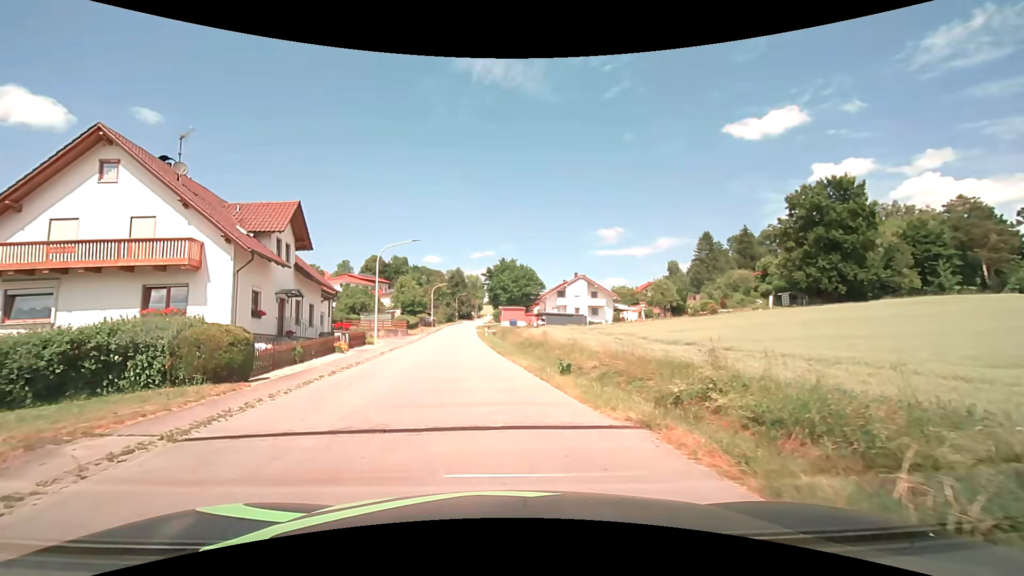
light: Day
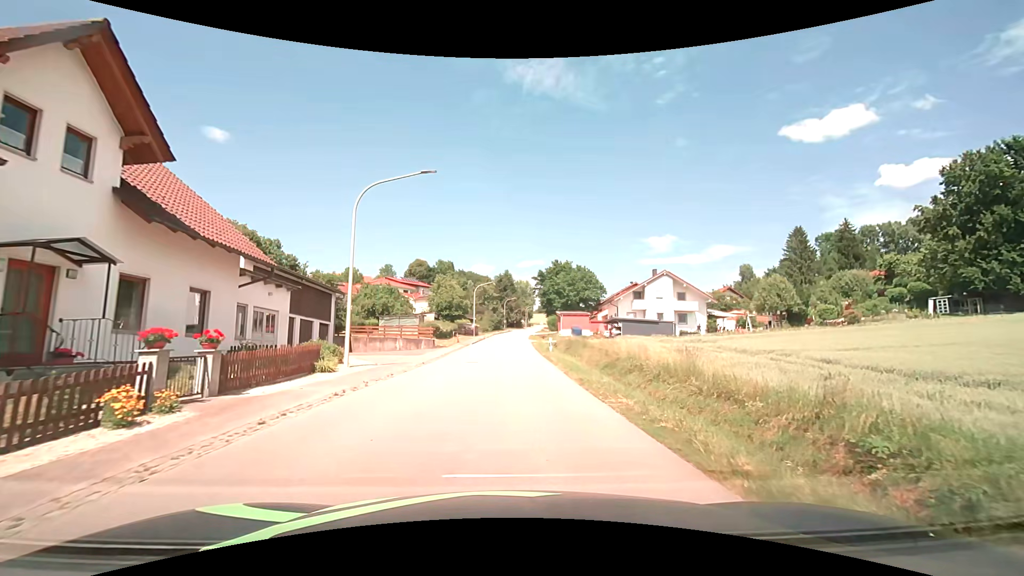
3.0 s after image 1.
(-1.9, +18.0) m; -7°
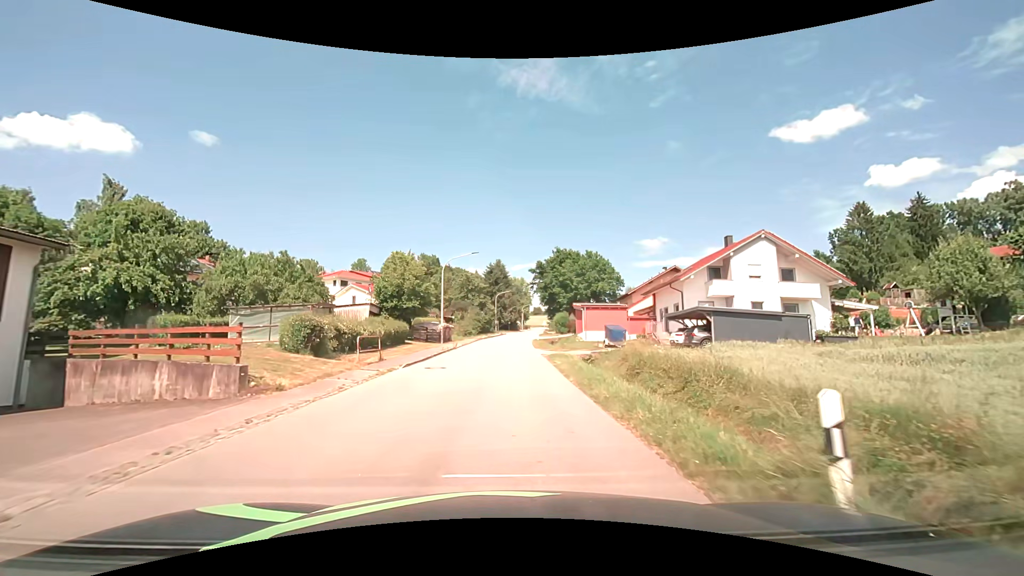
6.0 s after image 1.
(+0.3, +27.2) m; +1°
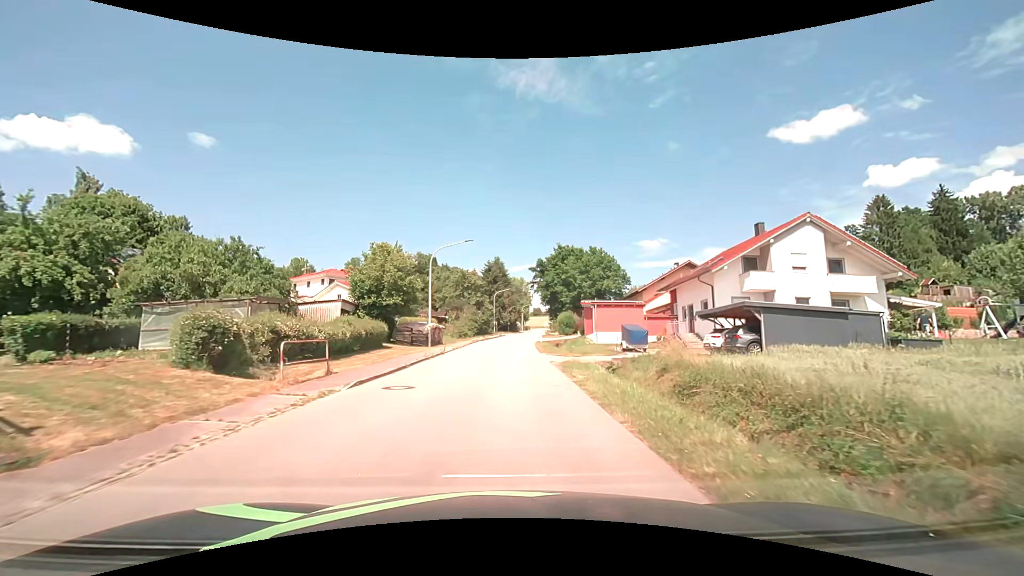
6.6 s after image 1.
(0.0, +6.0) m; 0°
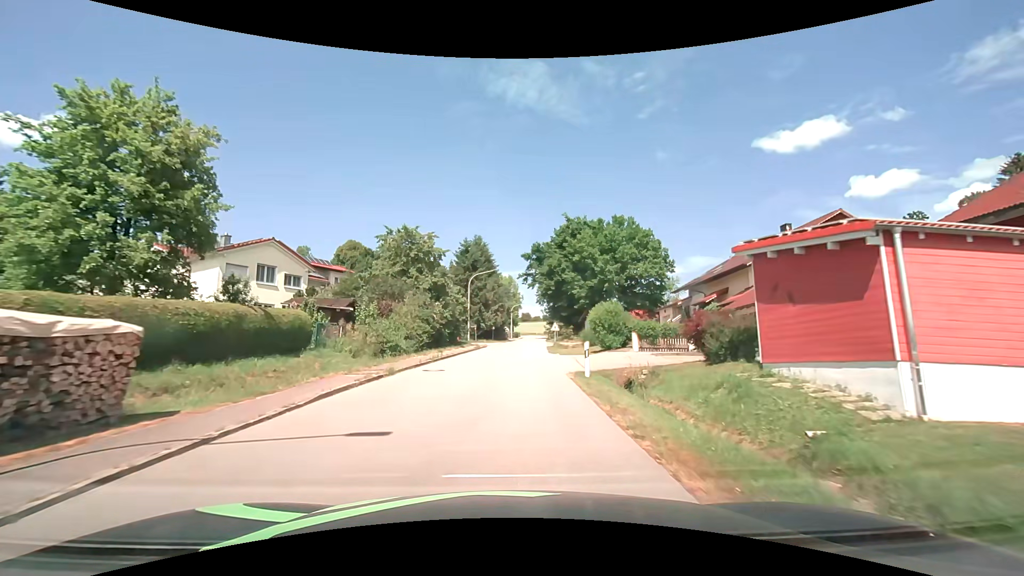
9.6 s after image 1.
(+0.3, +32.2) m; +1°
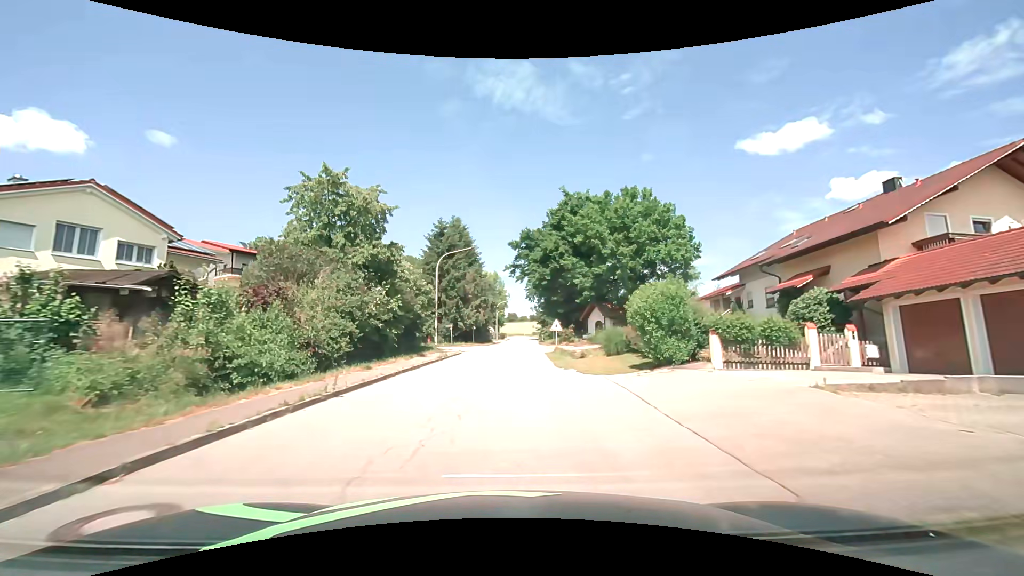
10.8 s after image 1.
(+0.2, +13.7) m; +2°
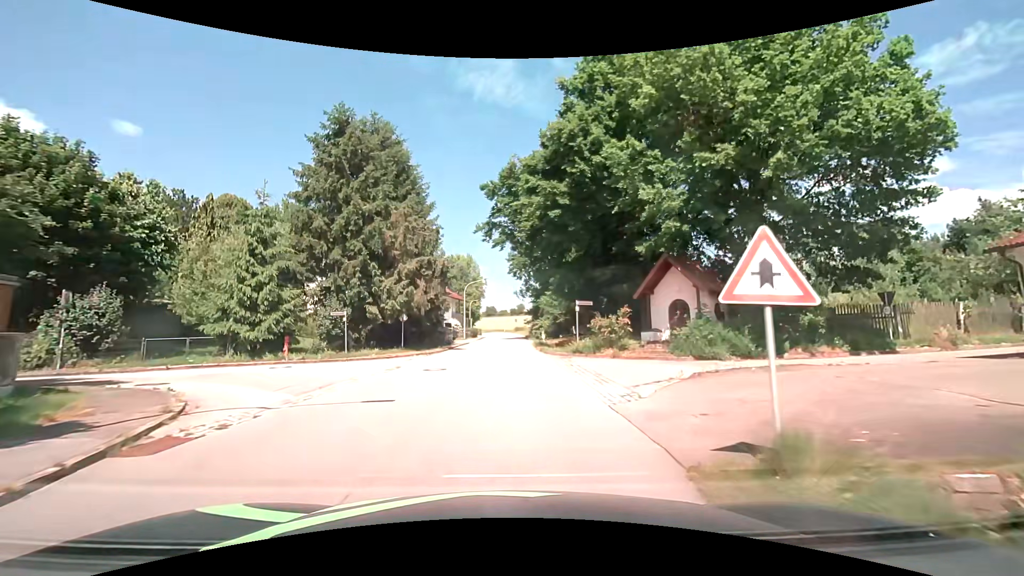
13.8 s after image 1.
(+0.8, +29.9) m; +3°
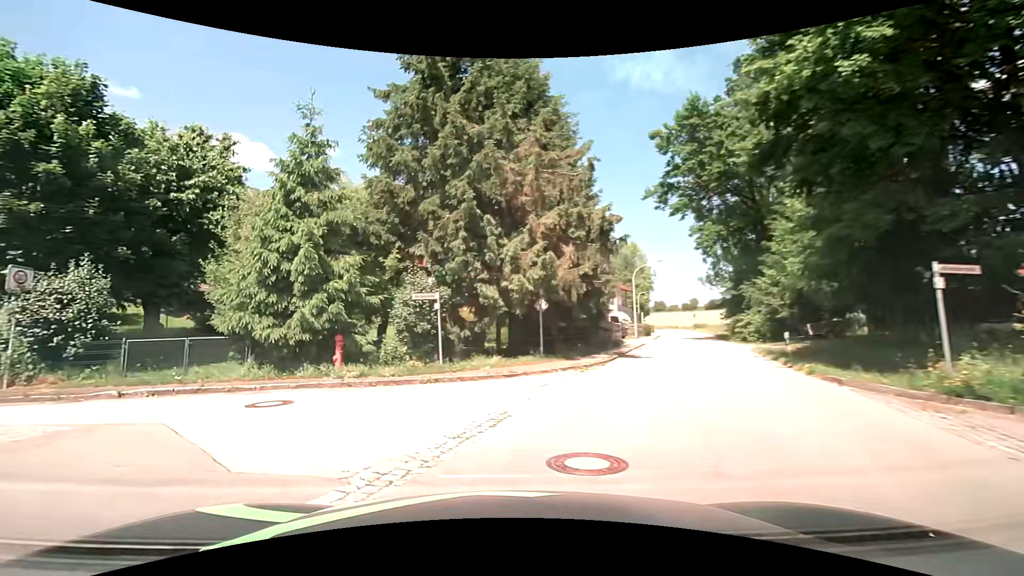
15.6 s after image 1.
(-0.8, +11.6) m; -17°
(-5, +8) (-14, +11) (-24, +9) (-33, +5) (-41, -1) (-49, -8) (-55, -16) (-61, -24) (-67, -32) (-73, -39) m
